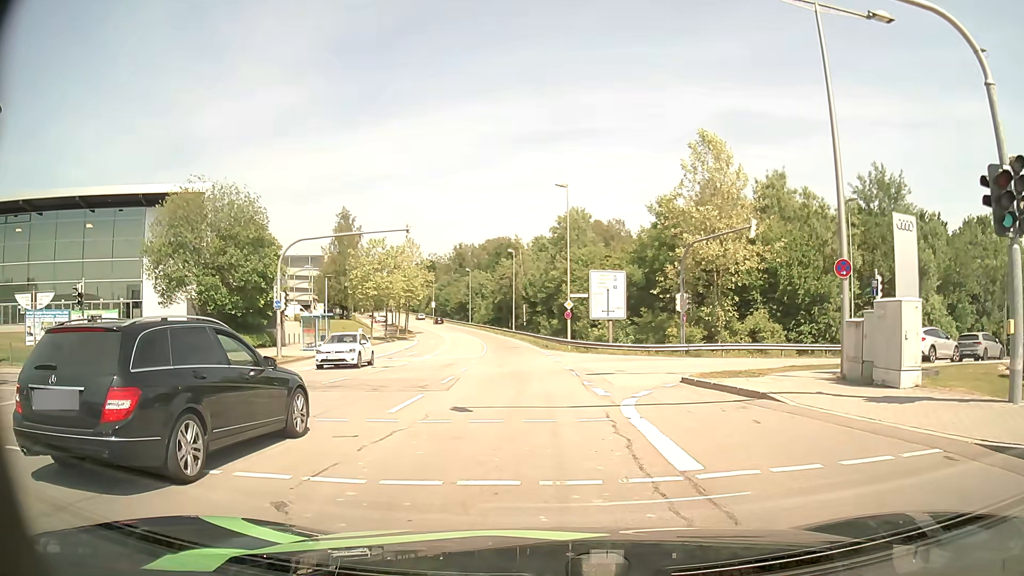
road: secondary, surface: asphalt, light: Day
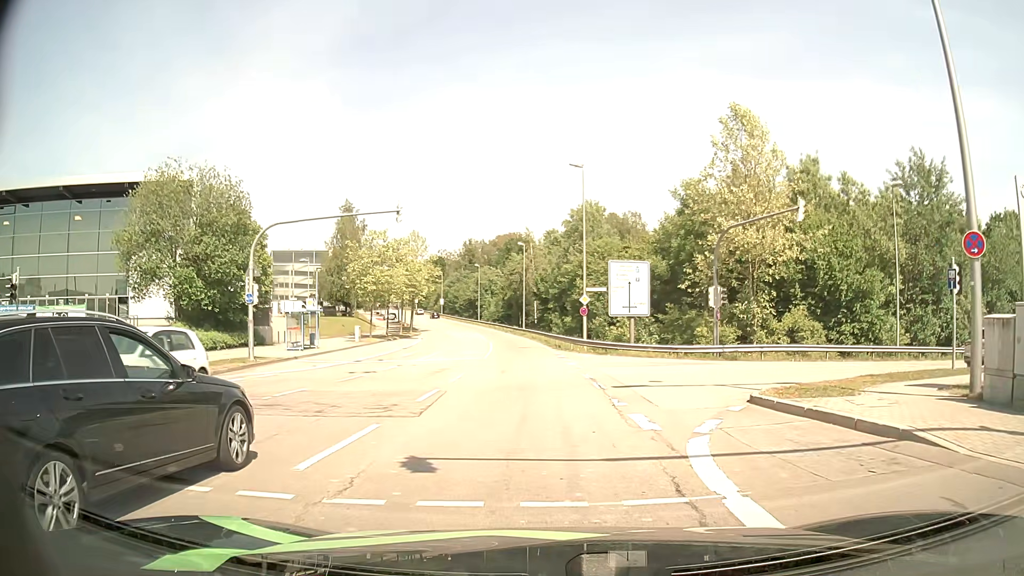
(0.0, +4.9) m; 0°
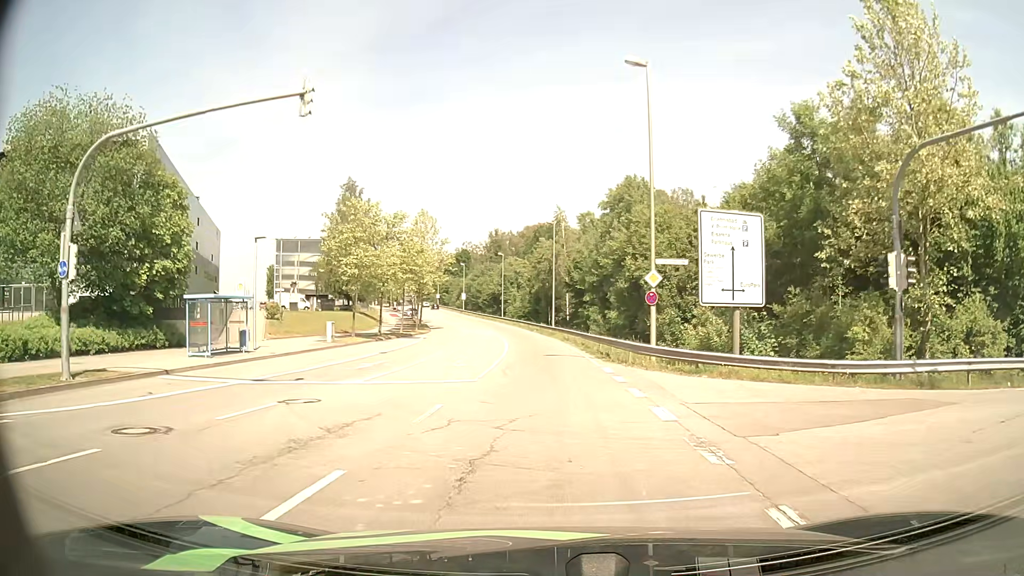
(-0.3, +14.9) m; -3°
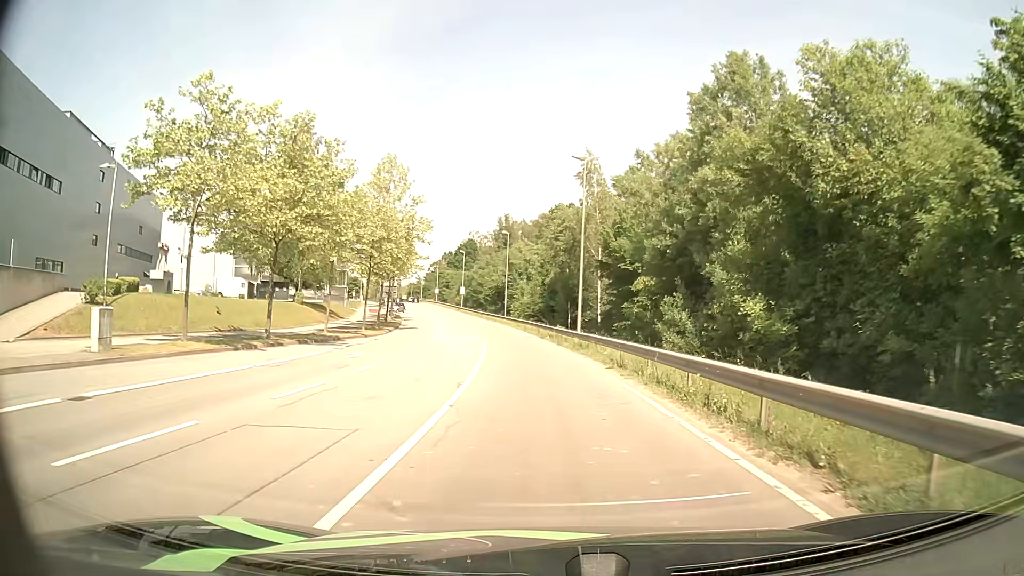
(-0.3, +25.5) m; -1°
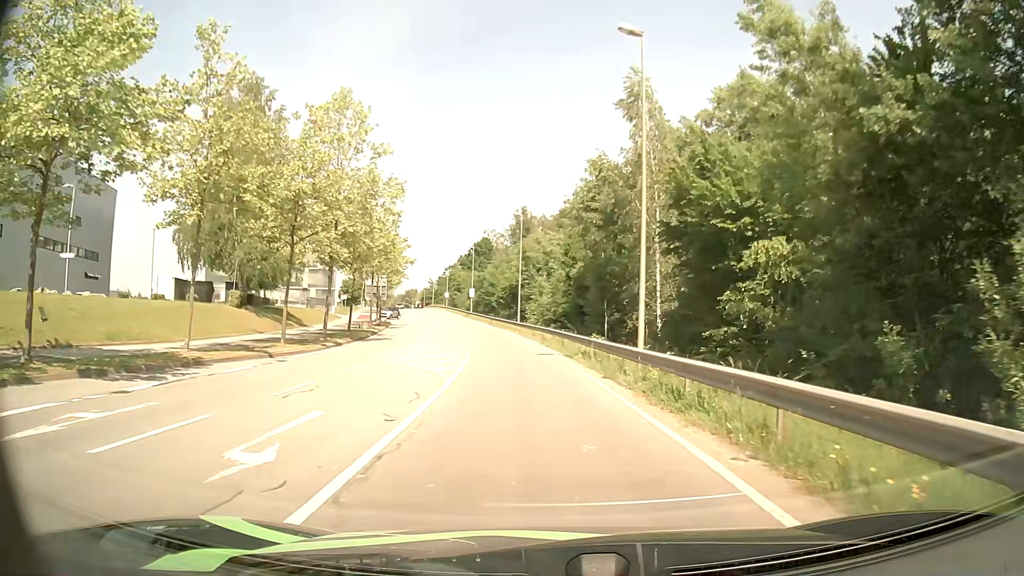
(-0.1, +17.5) m; -1°
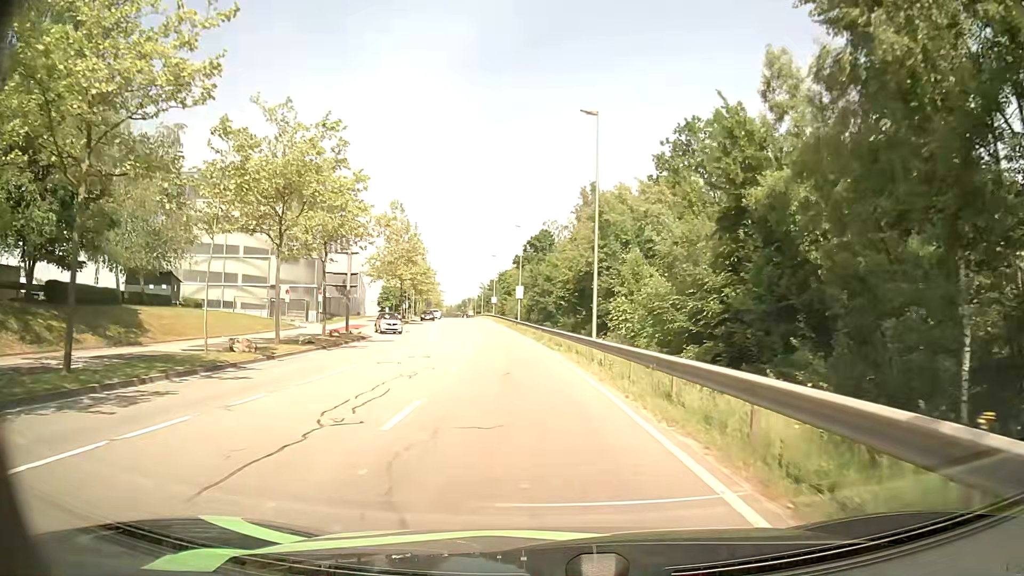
(-1.6, +31.8) m; -6°
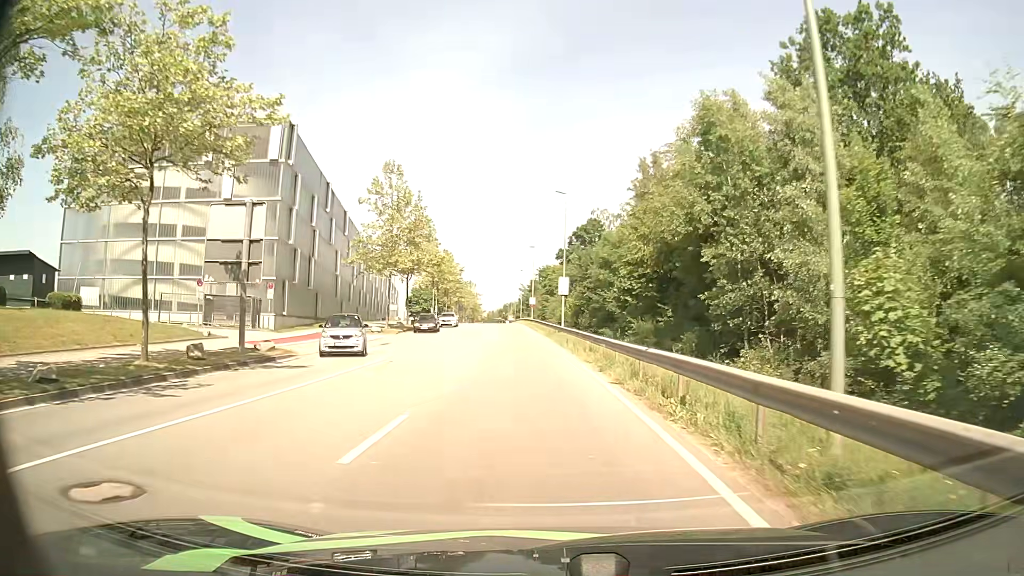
(-0.6, +20.1) m; -3°
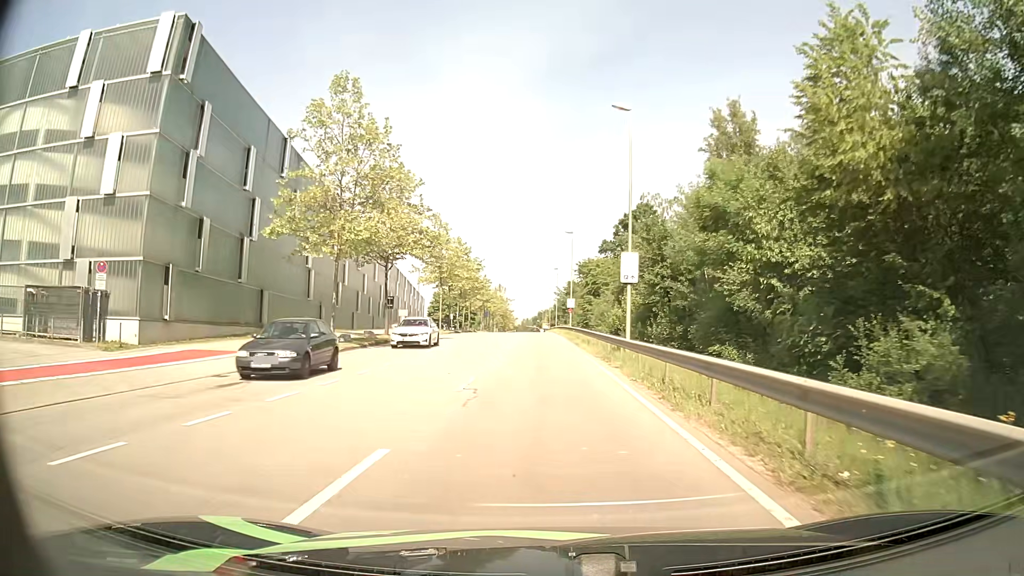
(-0.8, +20.6) m; -4°
(0, +10) (0, +20) (0, +30) (-1, +40) (-1, +50) (-1, +60) (-1, +70) (-2, +80) (-2, +90) (-2, +100) m
